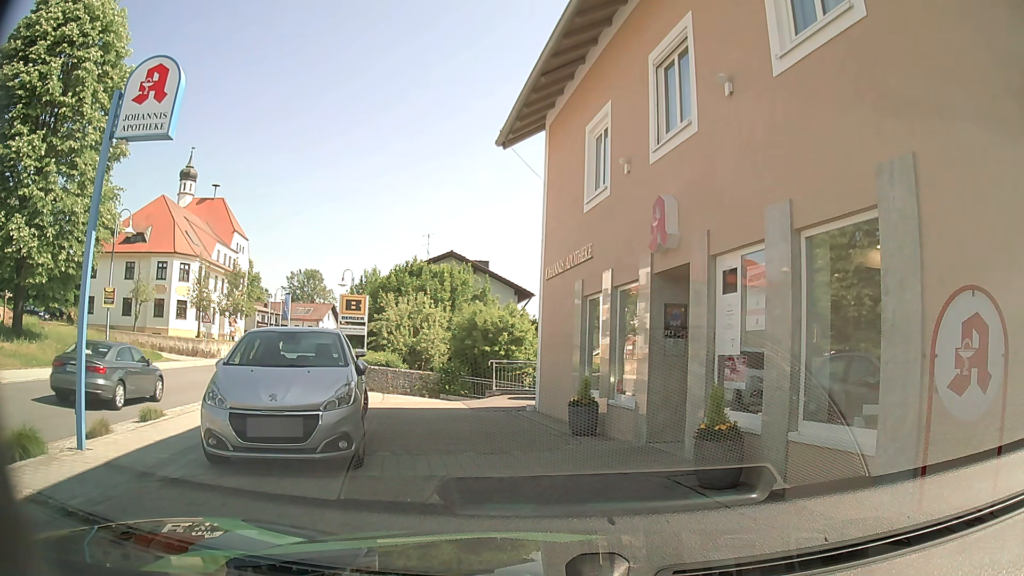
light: Day
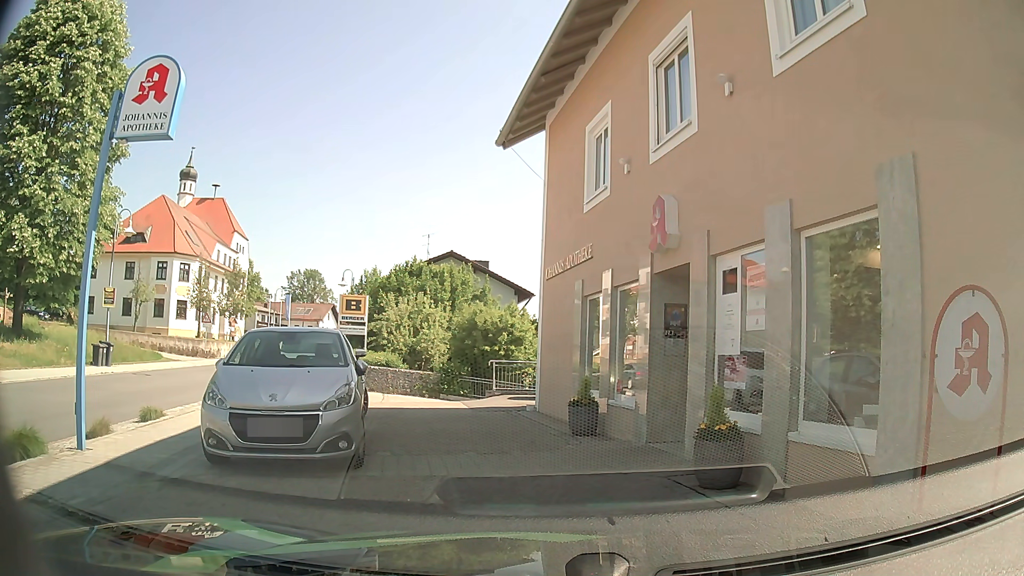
(0.0, 0.0) m; 0°
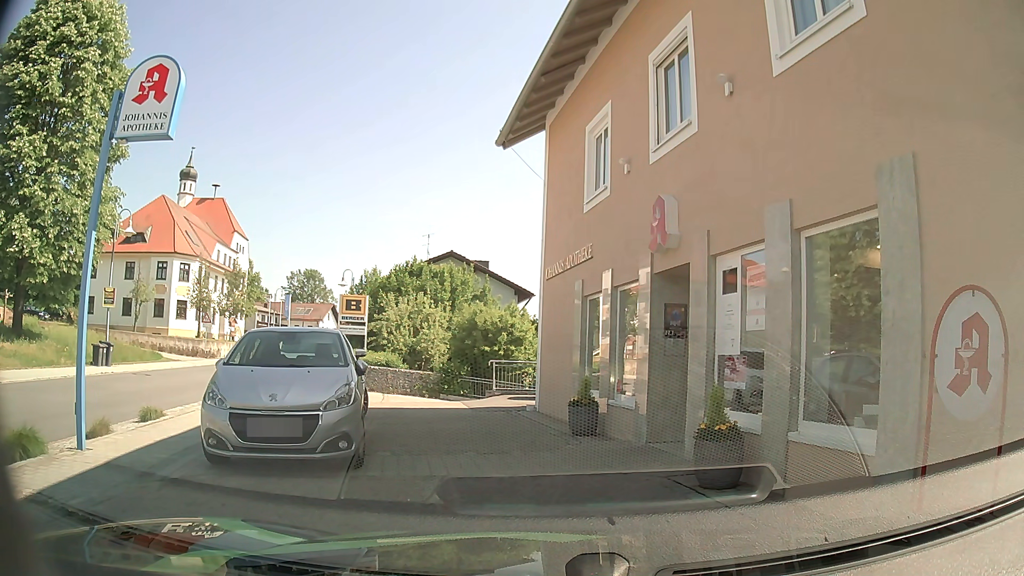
(0.0, 0.0) m; 0°
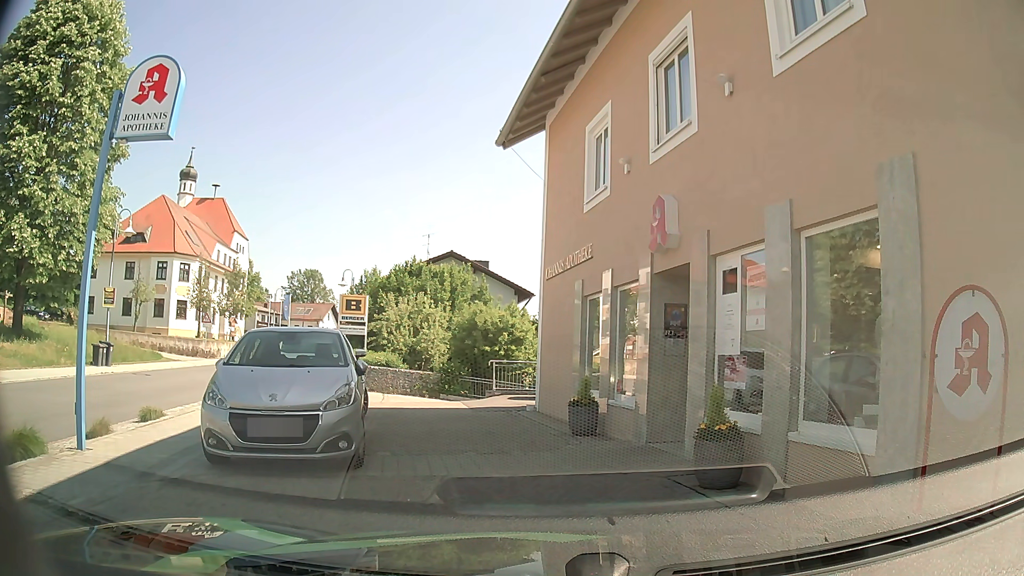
(0.0, 0.0) m; 0°
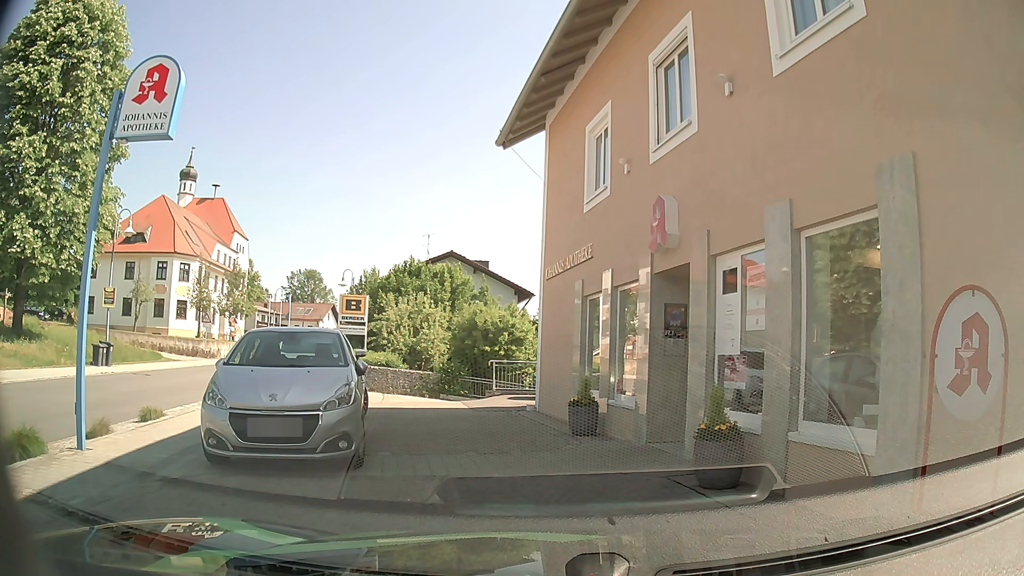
(0.0, 0.0) m; 0°
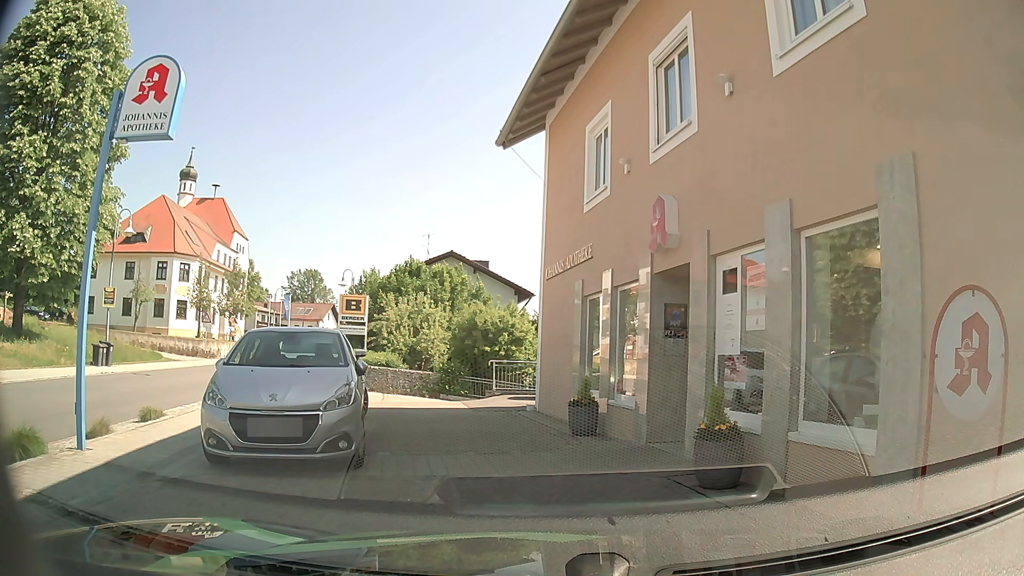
(0.0, 0.0) m; 0°
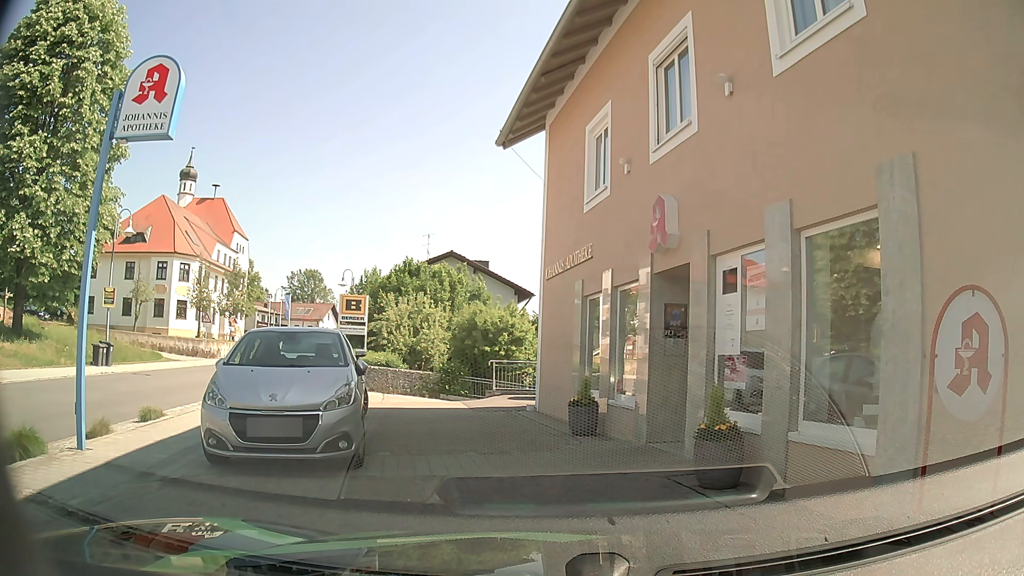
(0.0, 0.0) m; 0°
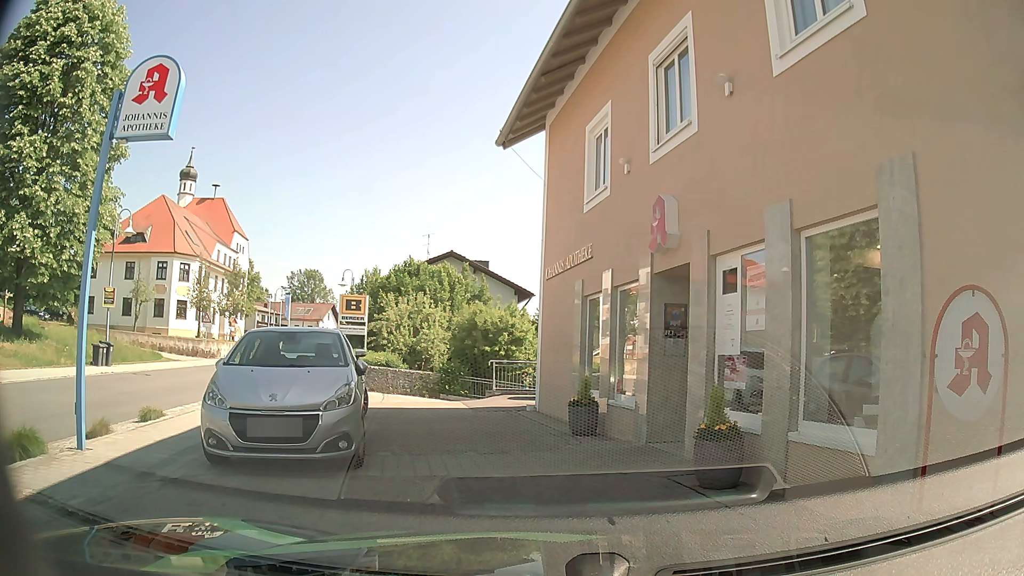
(0.0, 0.0) m; 0°
